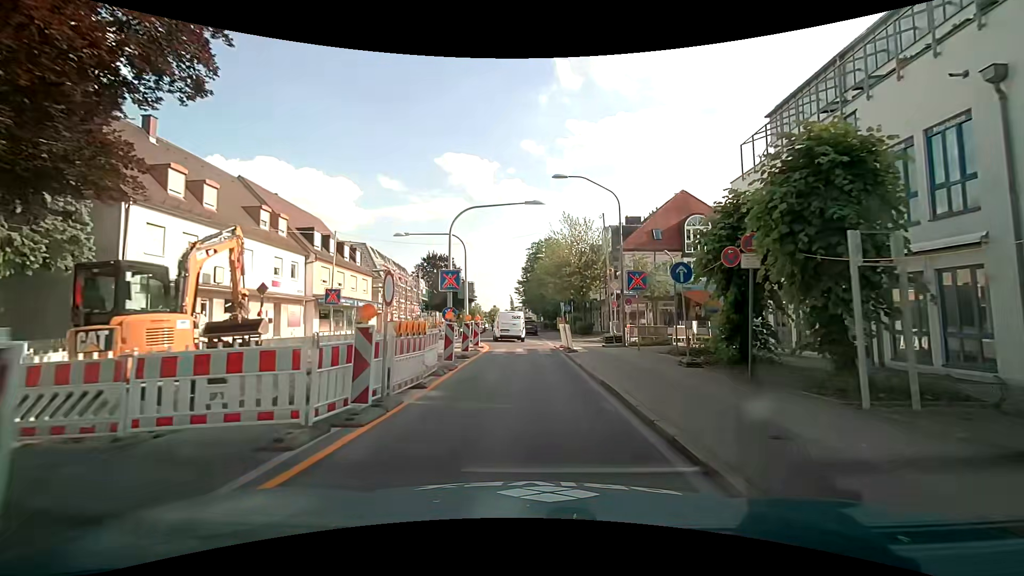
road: secondary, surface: asphalt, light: Day
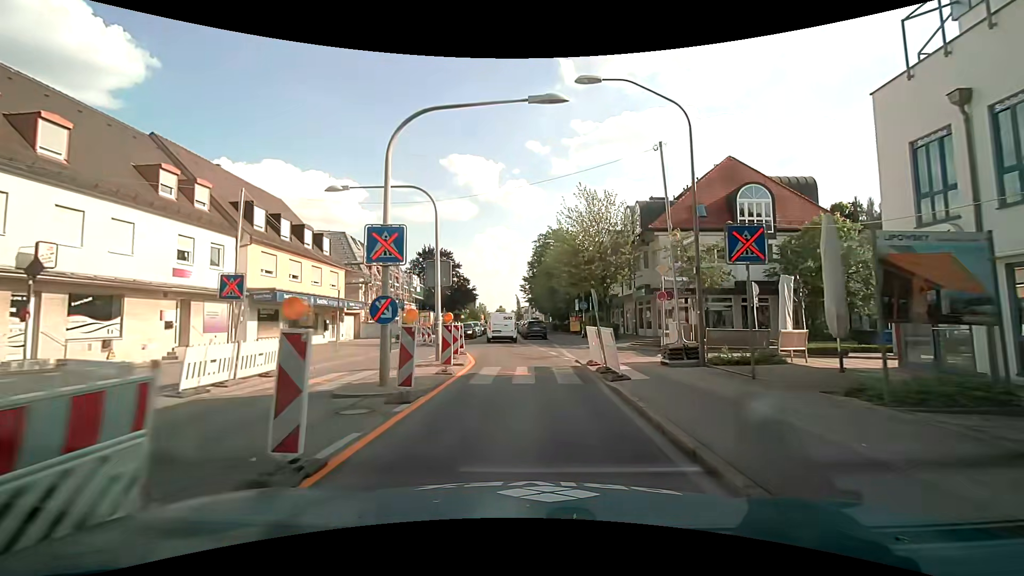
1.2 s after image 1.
(0.0, +9.4) m; 0°
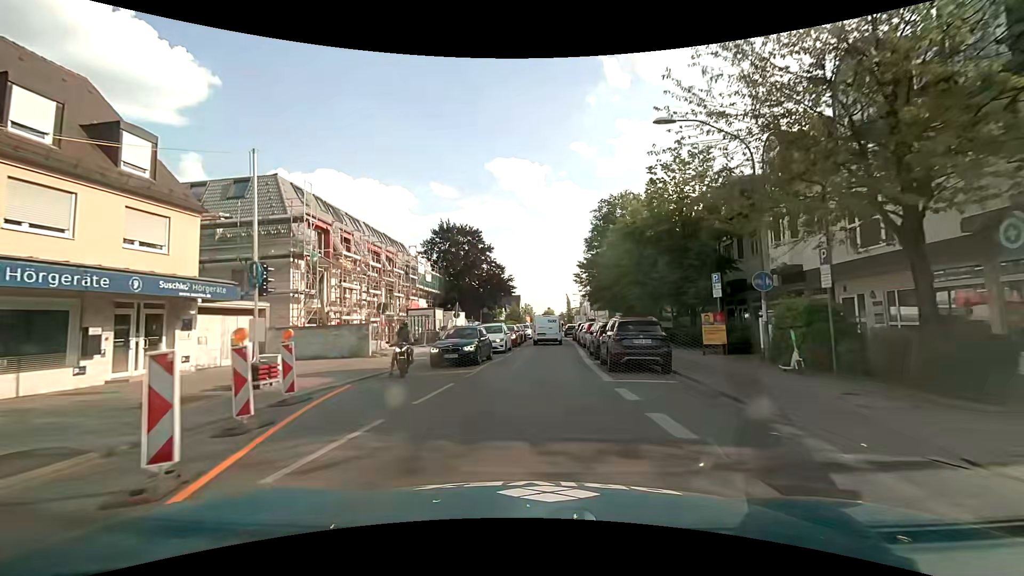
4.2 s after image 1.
(-1.0, +24.8) m; -6°
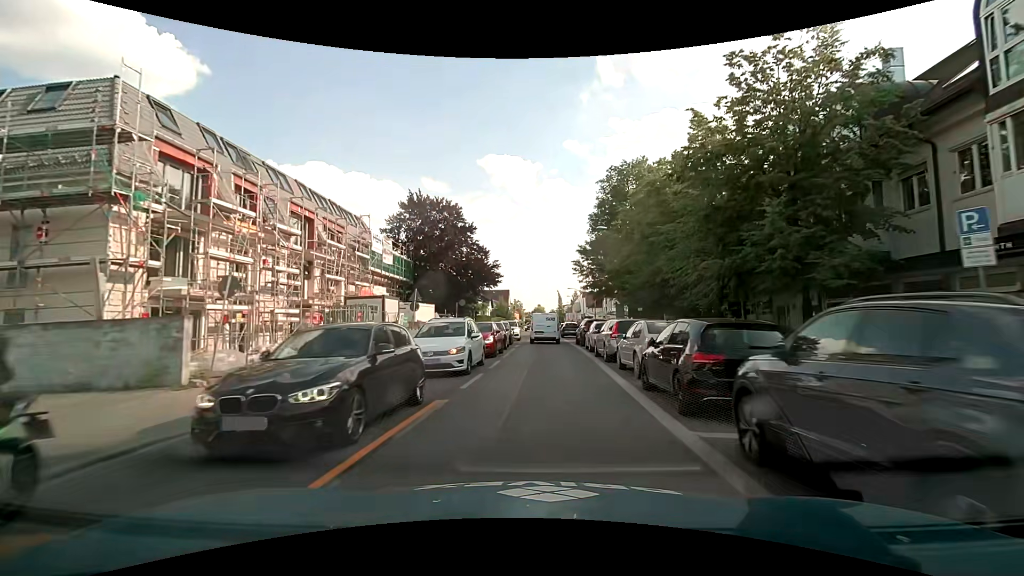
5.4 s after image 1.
(0.0, +12.2) m; +1°
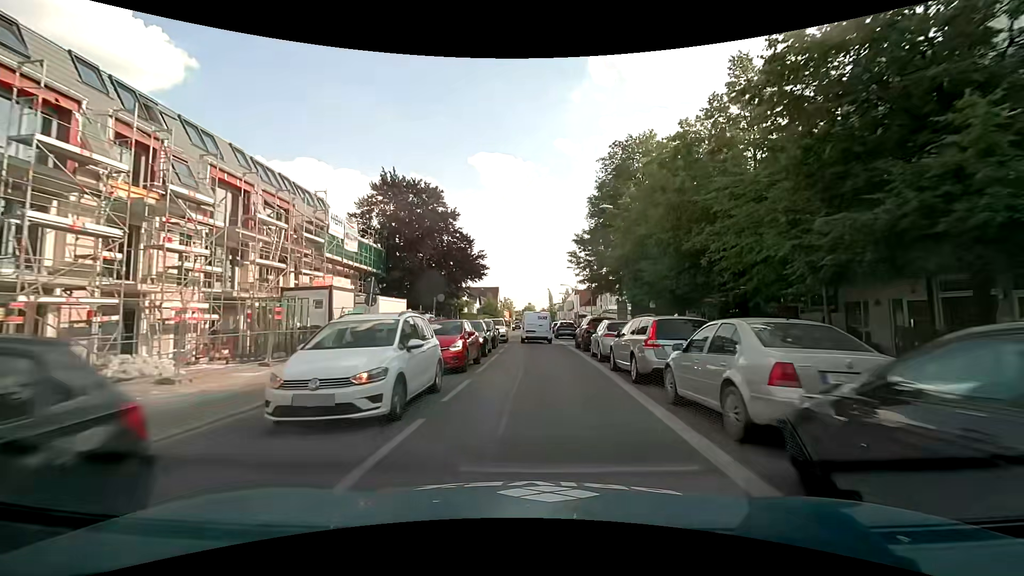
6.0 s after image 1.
(+0.1, +6.4) m; +1°
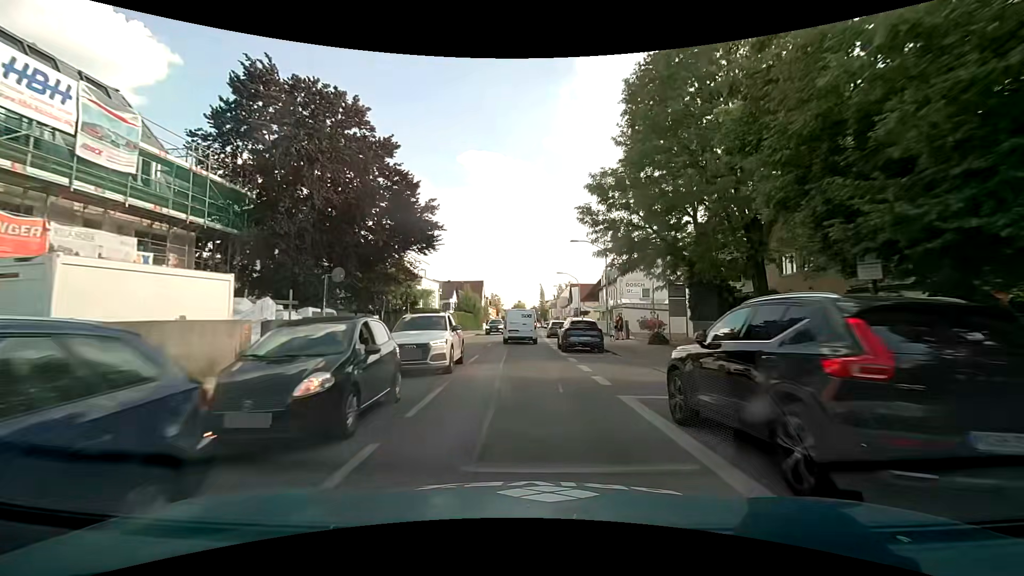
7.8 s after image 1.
(+0.5, +19.5) m; +2°
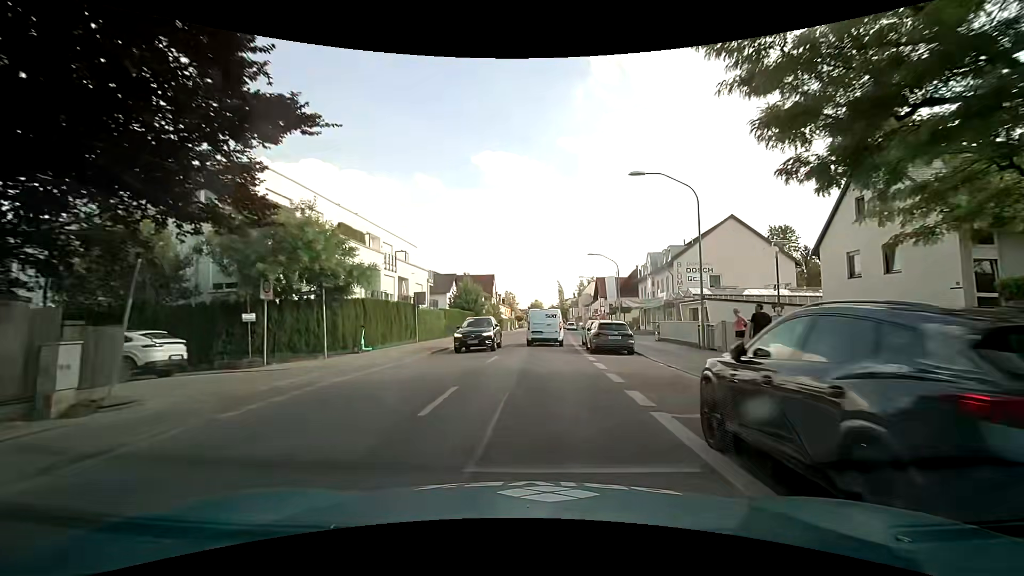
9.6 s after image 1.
(-0.3, +19.0) m; -2°
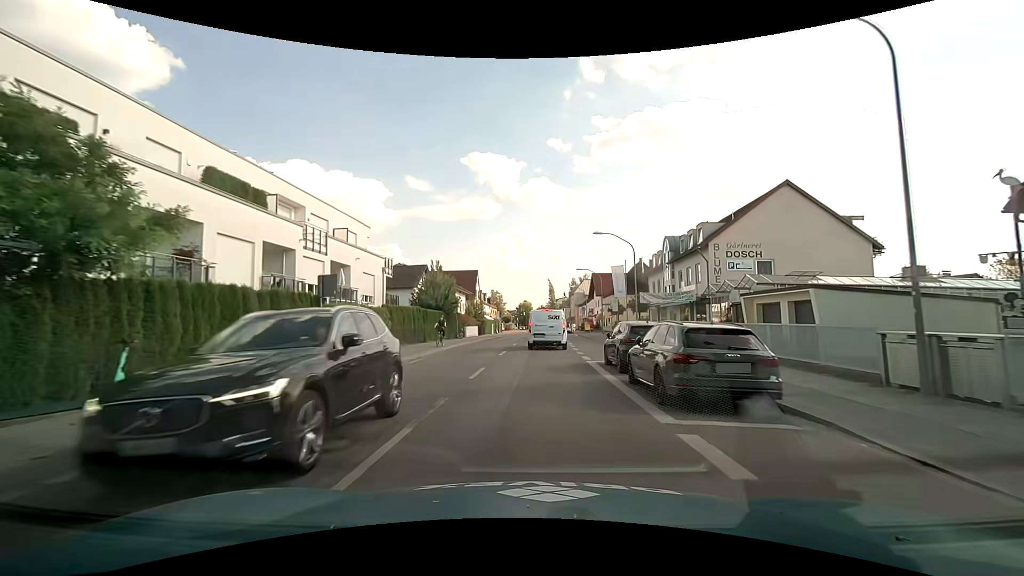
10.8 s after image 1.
(+0.2, +12.7) m; +2°
(0, +10) (0, +20) (0, +30) (0, +40) (0, +50) (0, +60) (+1, +70) (+1, +80) (+2, +90) (+2, +100) m
